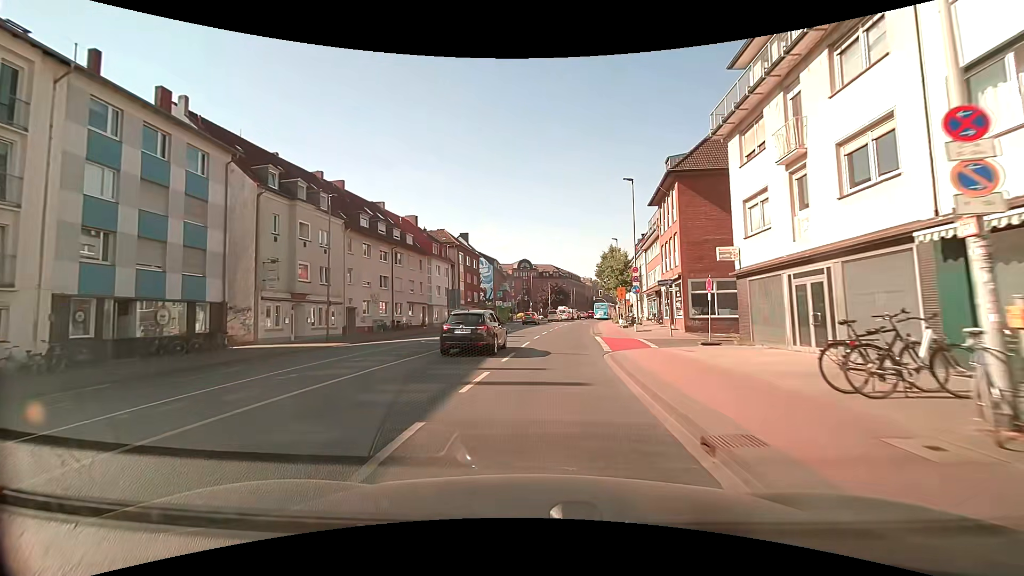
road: secondary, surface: asphalt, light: Day
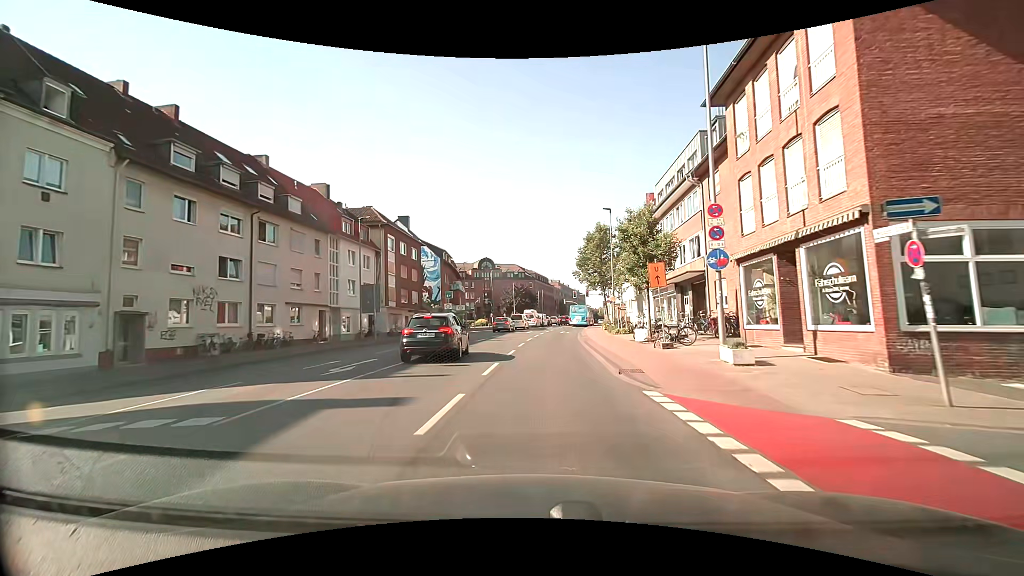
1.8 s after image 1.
(+0.8, +20.4) m; +3°
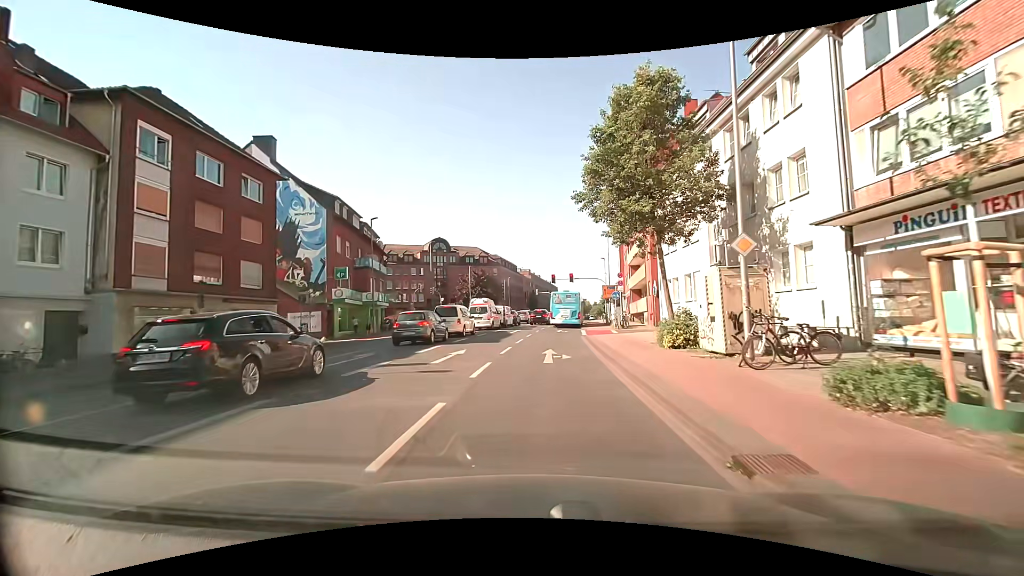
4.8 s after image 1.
(+1.4, +30.2) m; +4°
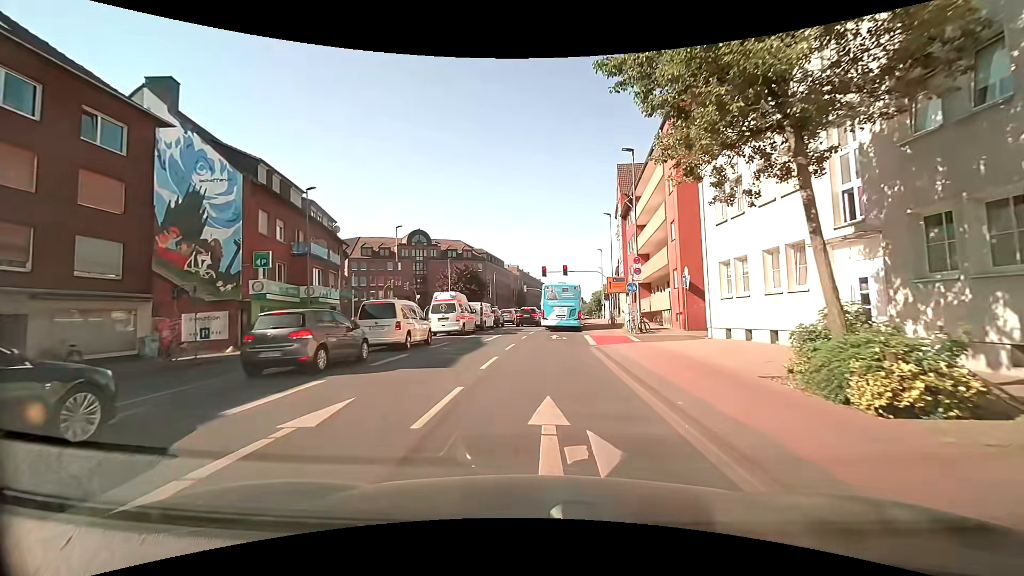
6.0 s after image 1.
(+0.1, +10.1) m; +1°
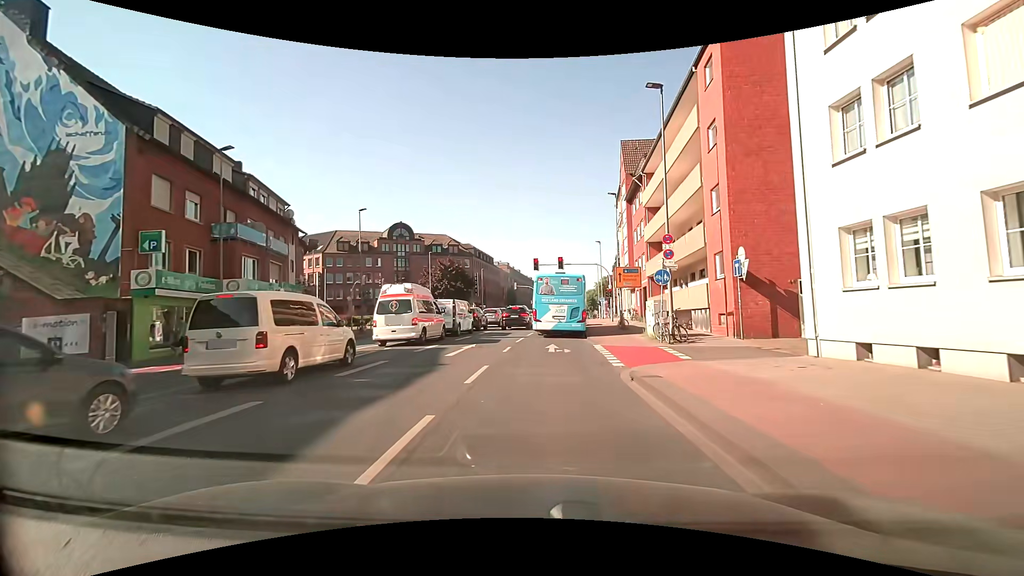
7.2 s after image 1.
(+0.1, +8.0) m; +1°
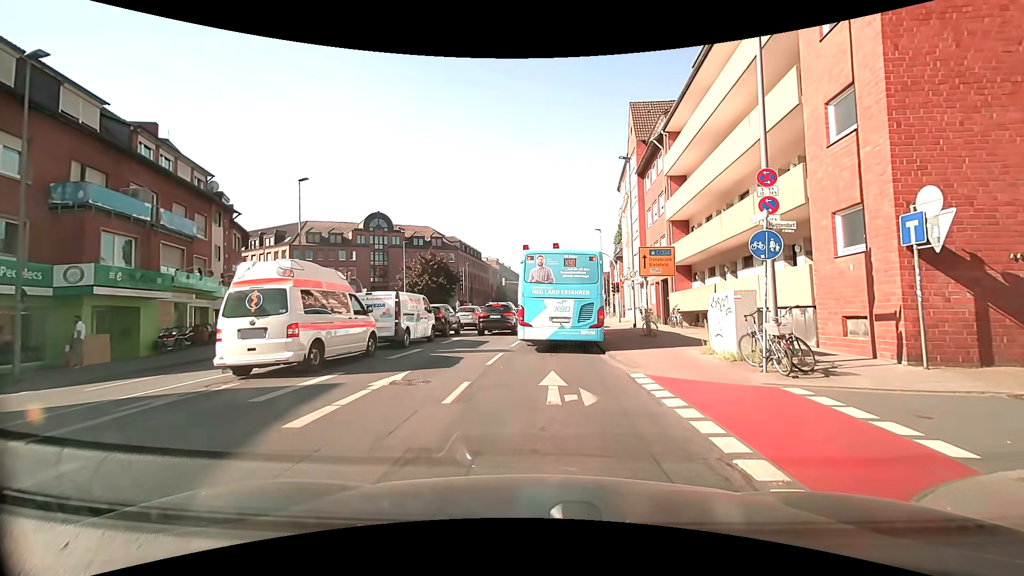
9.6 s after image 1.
(+0.2, +8.7) m; +2°
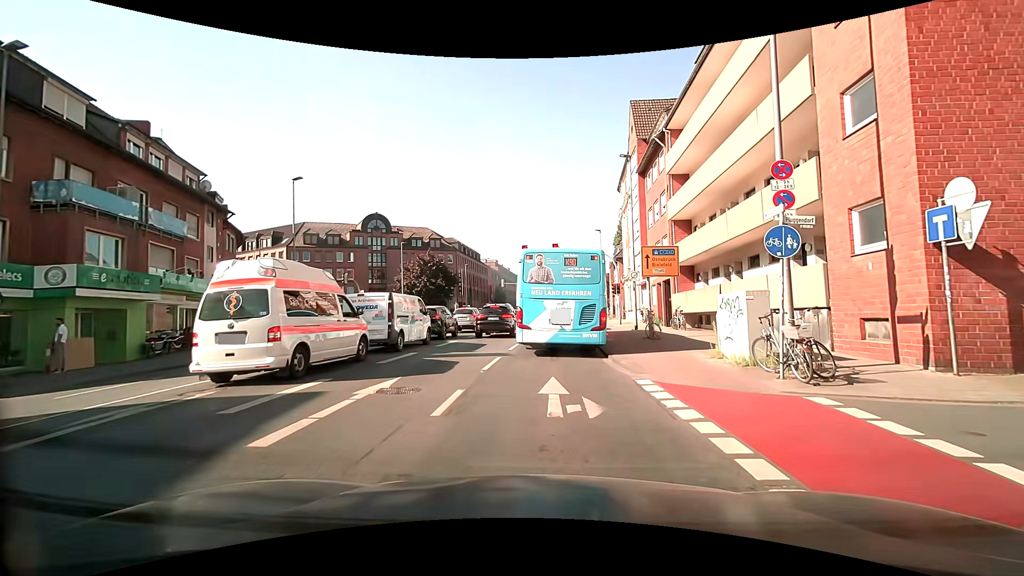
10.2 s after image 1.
(0.0, +0.7) m; 0°
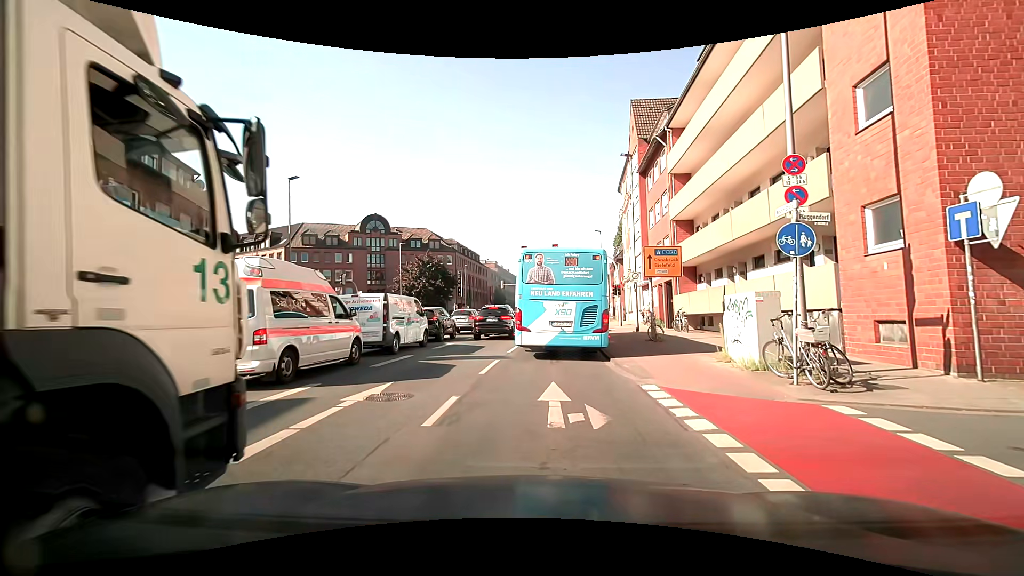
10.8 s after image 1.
(0.0, +0.5) m; 0°
